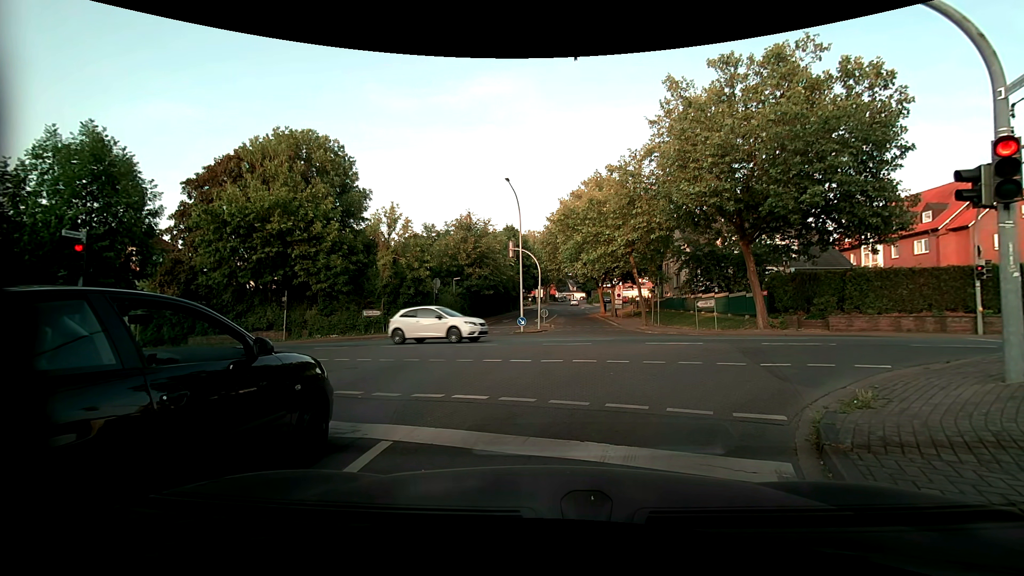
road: residential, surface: asphalt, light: Day
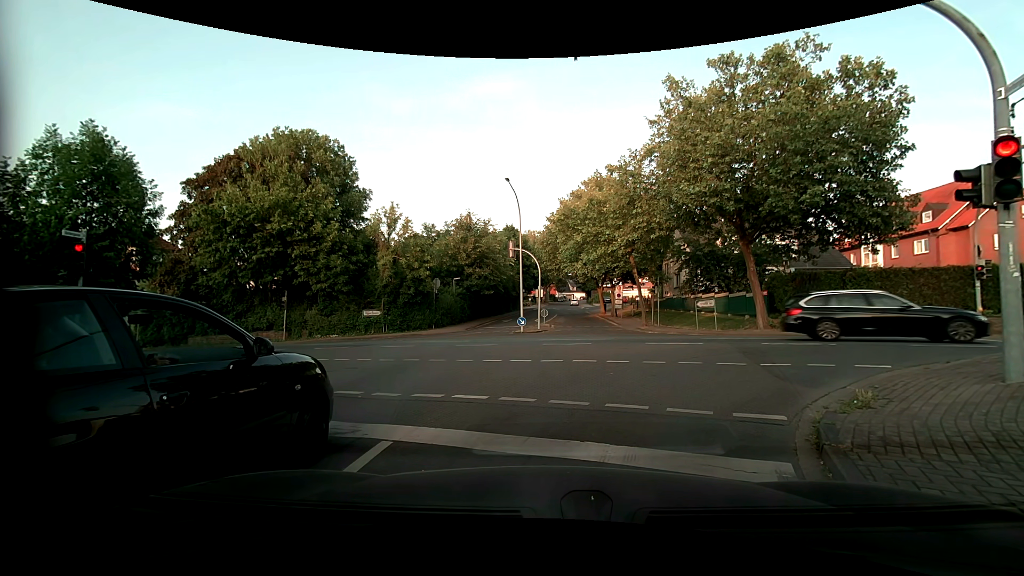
(0.0, 0.0) m; 0°
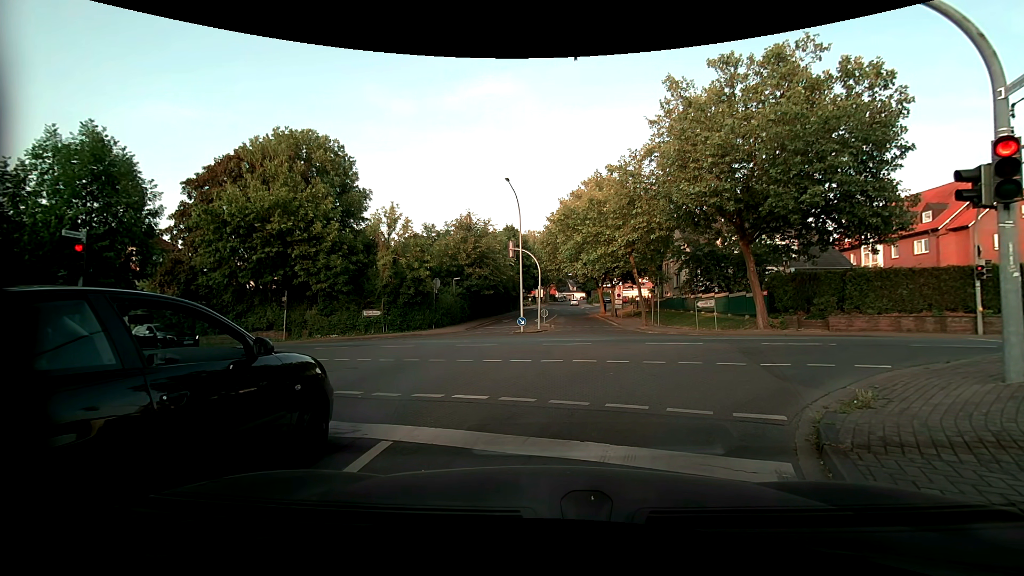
(0.0, 0.0) m; 0°
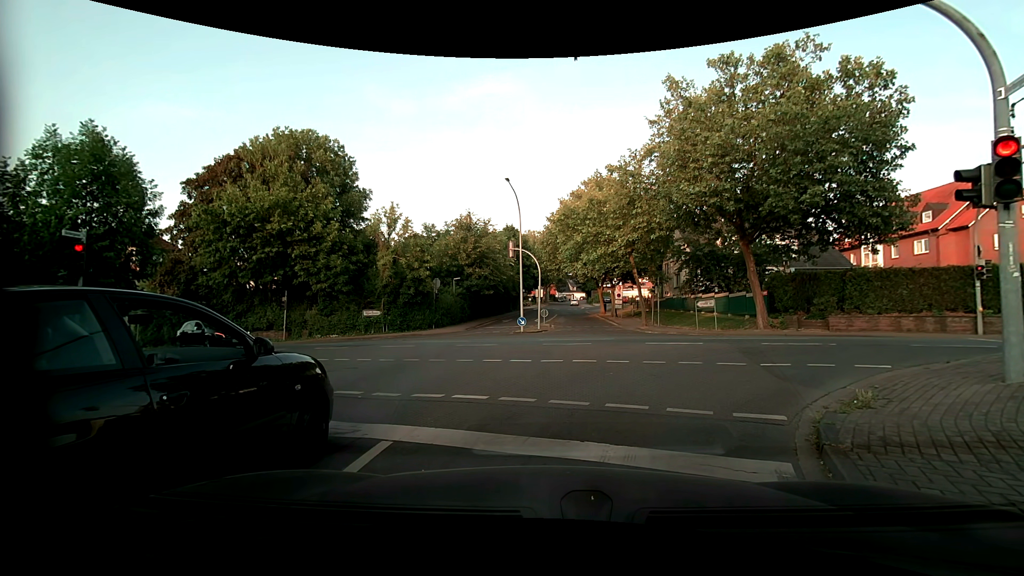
(0.0, 0.0) m; 0°
